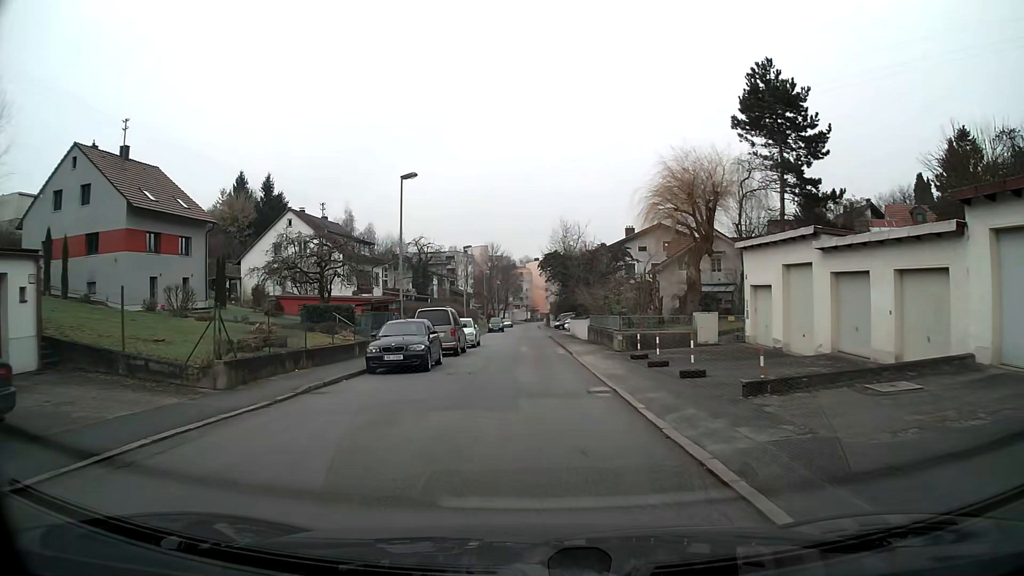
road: residential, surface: asphalt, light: Day
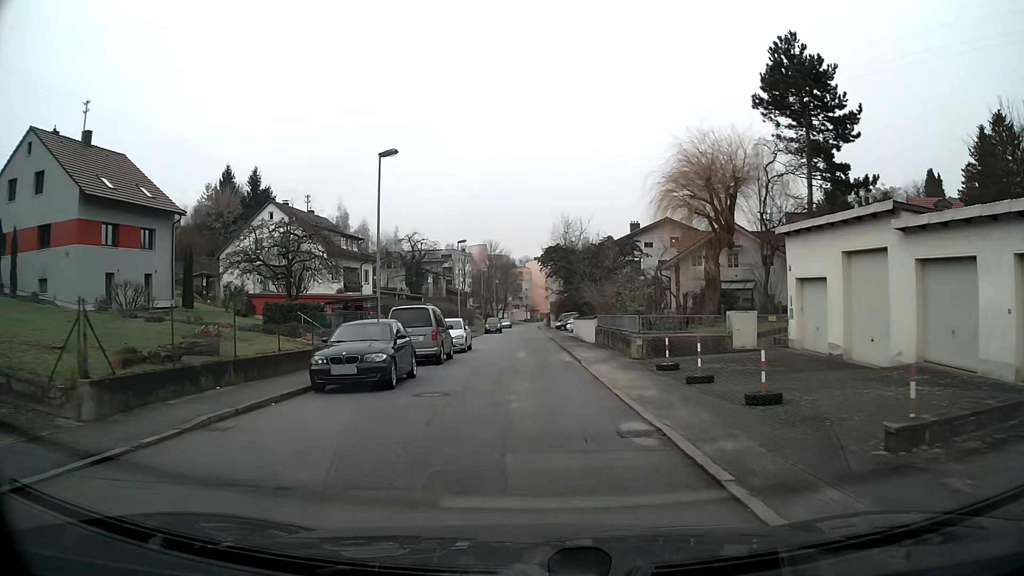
(0.0, +4.6) m; 0°
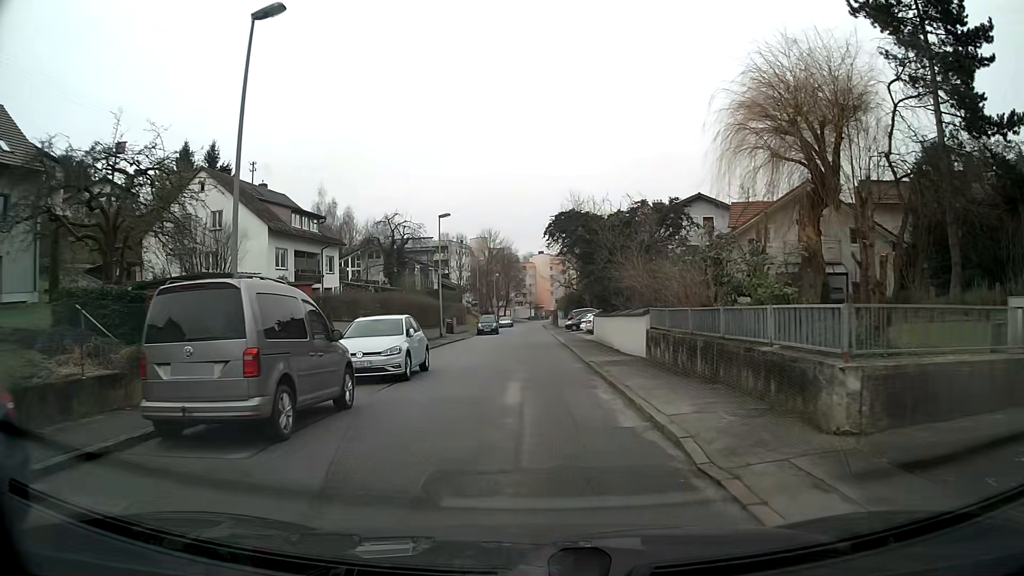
(0.0, +13.6) m; -1°
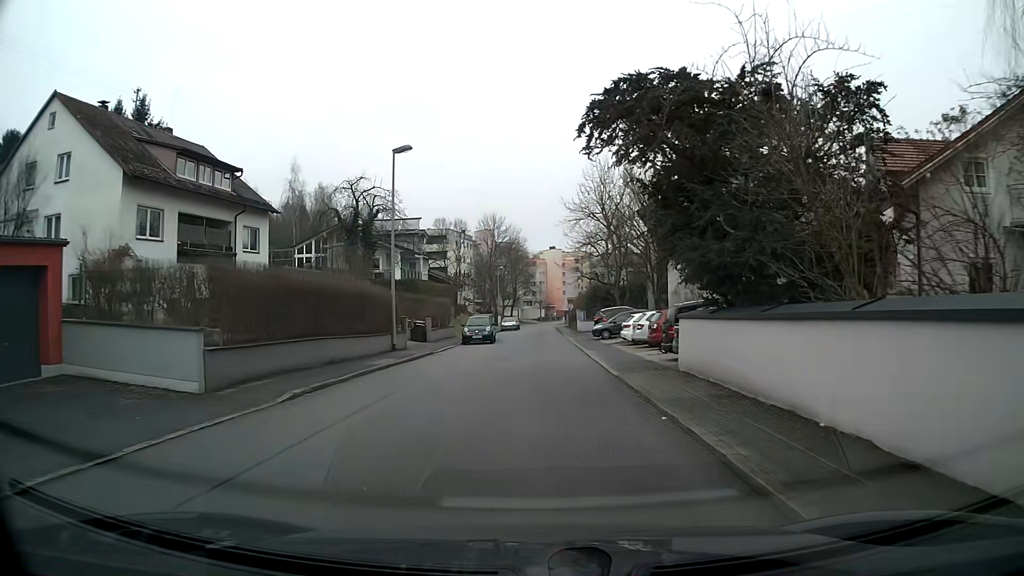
(-0.2, +18.0) m; 0°
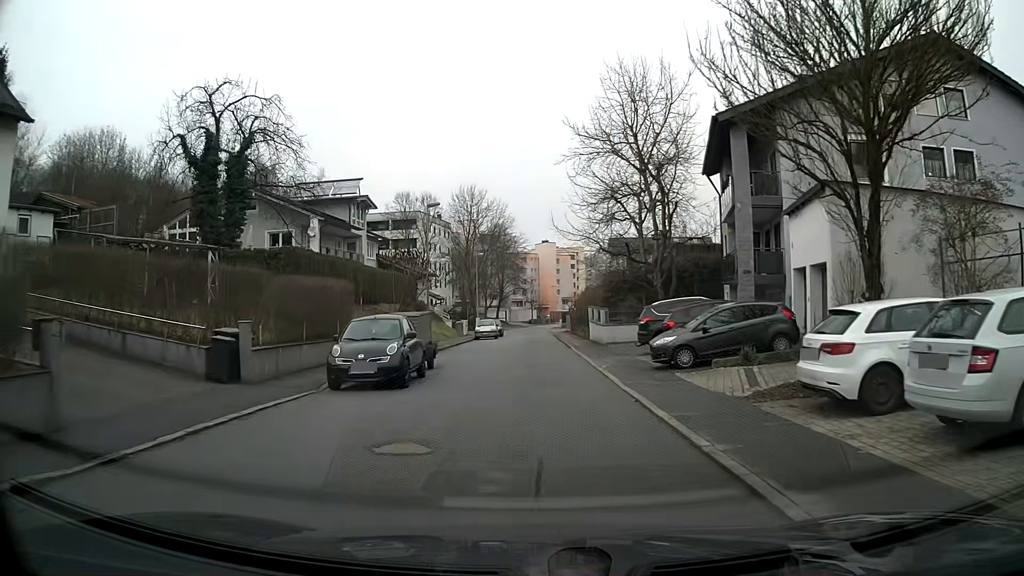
(-0.1, +22.4) m; +1°
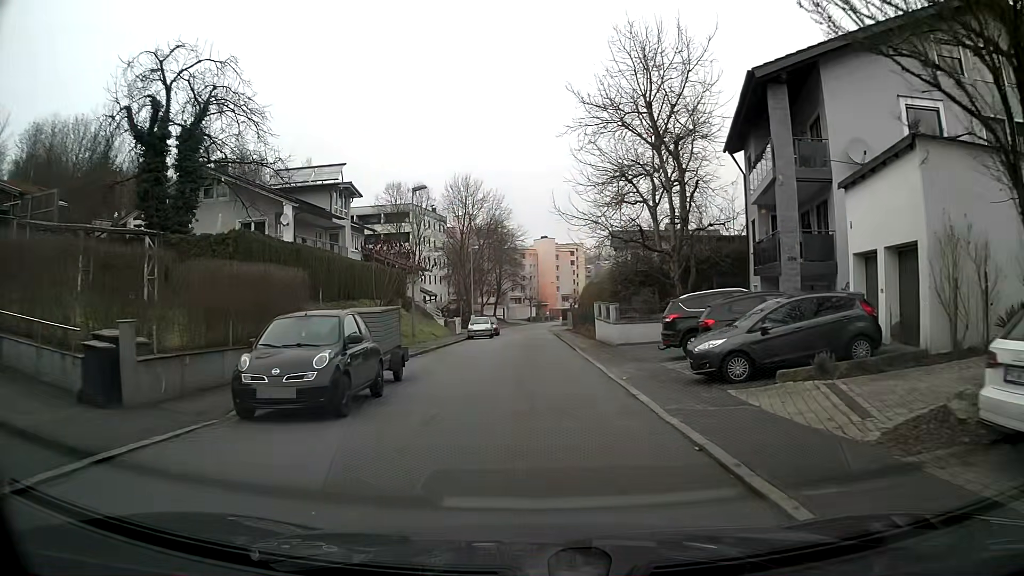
(0.0, +4.5) m; 0°
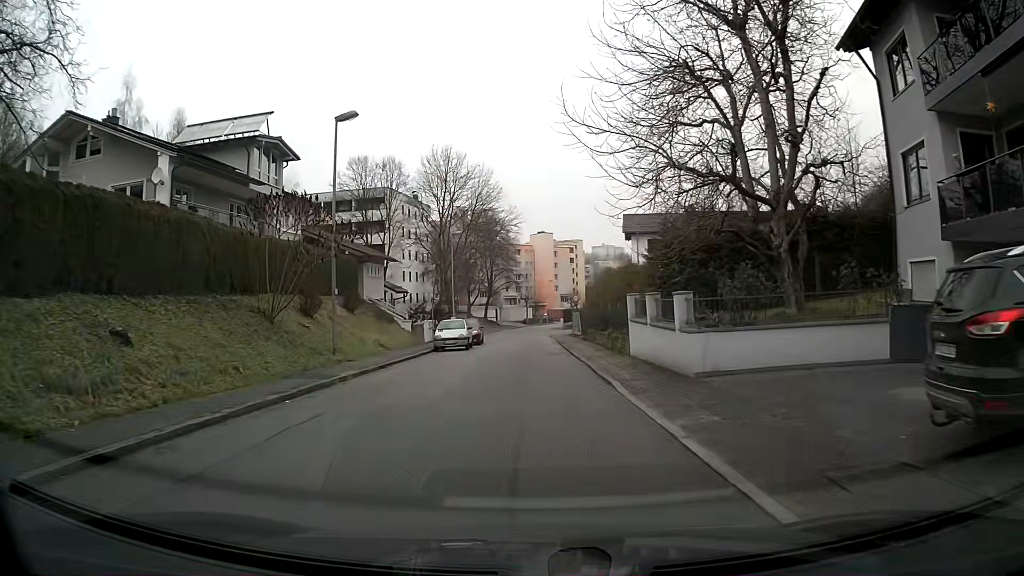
(0.0, +13.6) m; 0°
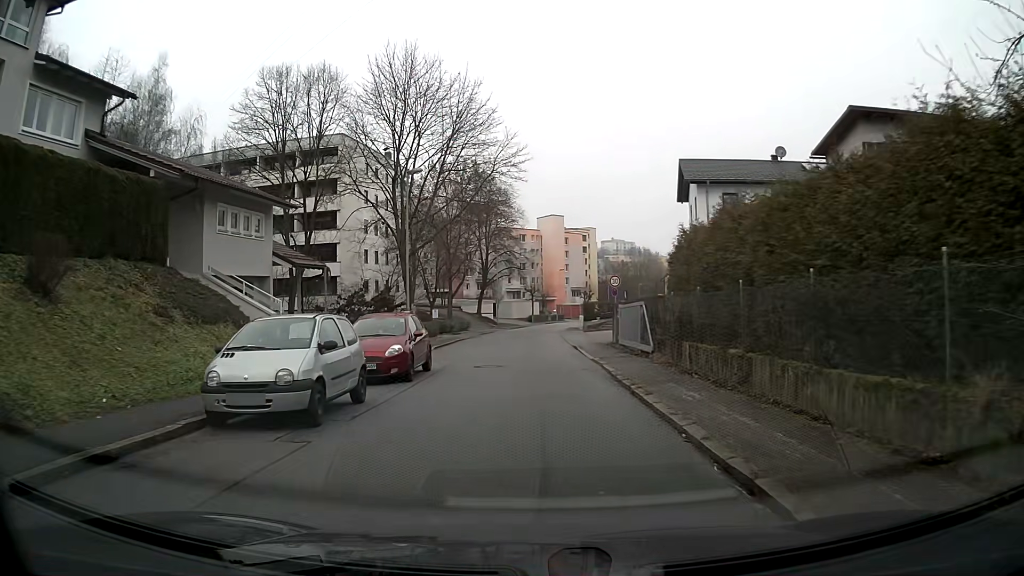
(+0.2, +22.6) m; 0°
(0, +10) (0, +20) (0, +30) (0, +40) (0, +50) (+1, +60) (+2, +70) (+4, +80) (+6, +90) (+8, +99) m
